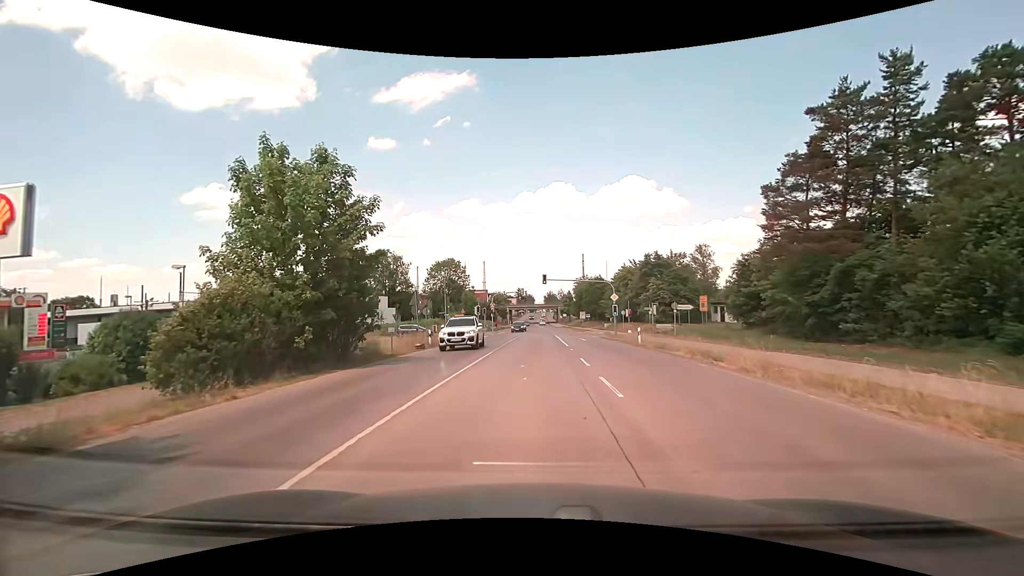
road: secondary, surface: asphalt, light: Day
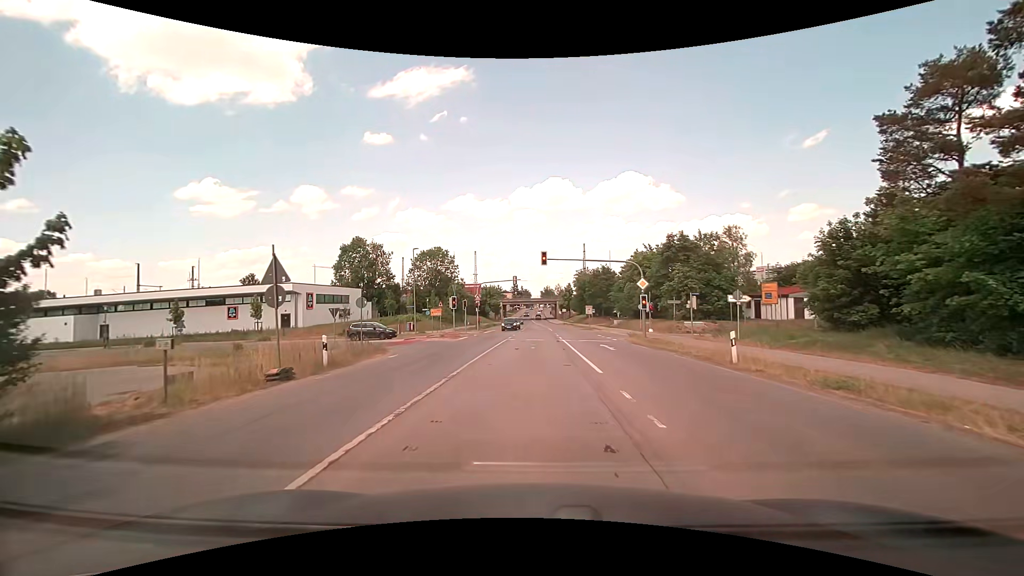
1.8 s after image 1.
(+0.1, +14.6) m; 0°
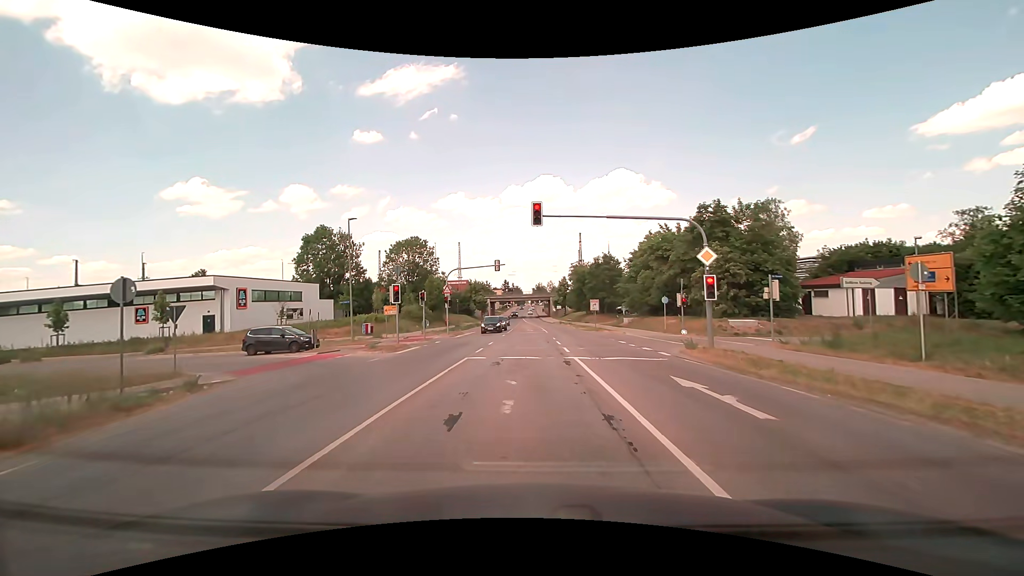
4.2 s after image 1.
(+0.2, +14.7) m; +1°
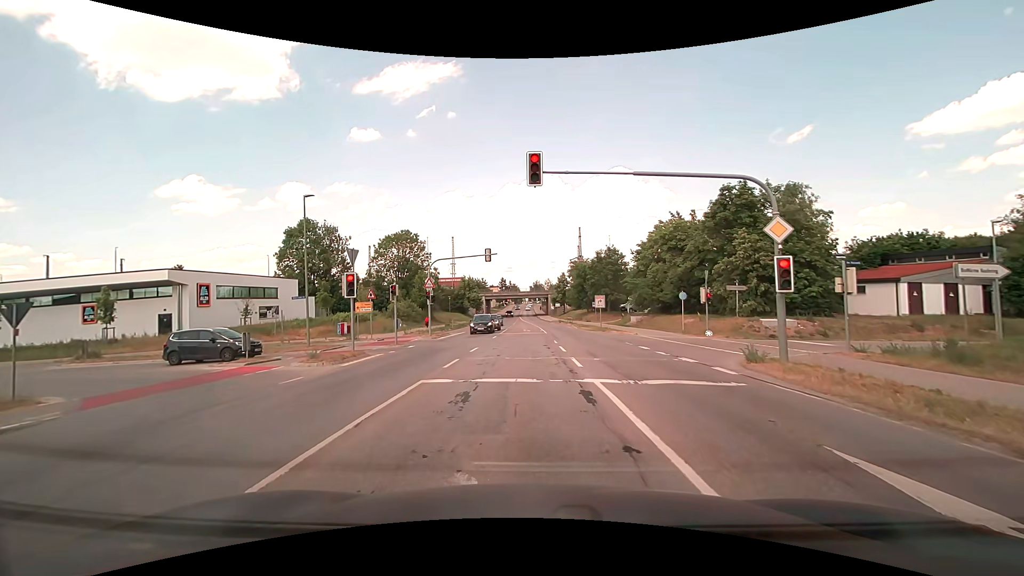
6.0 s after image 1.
(+0.1, +6.0) m; +1°
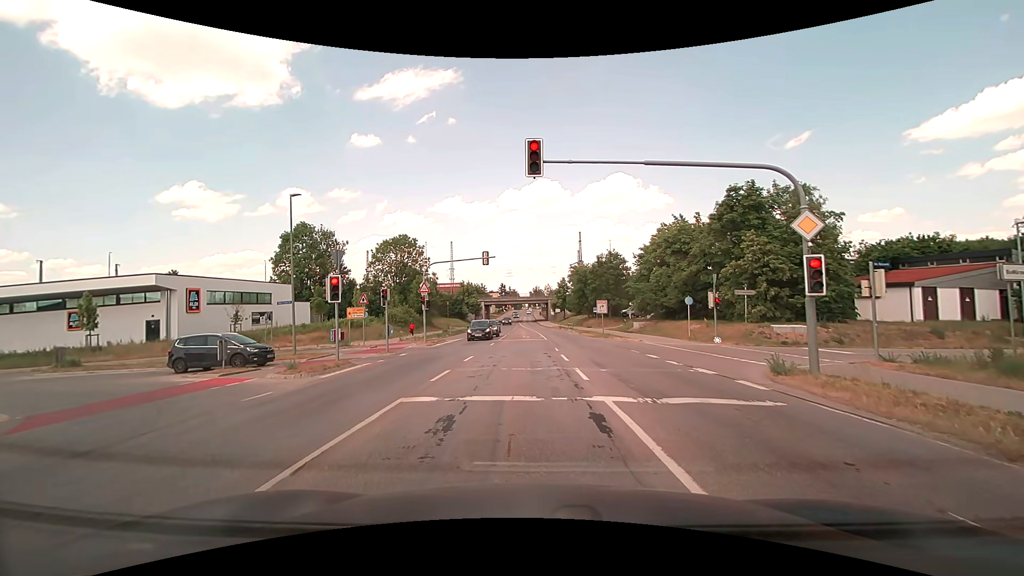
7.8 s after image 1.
(0.0, +1.5) m; +1°
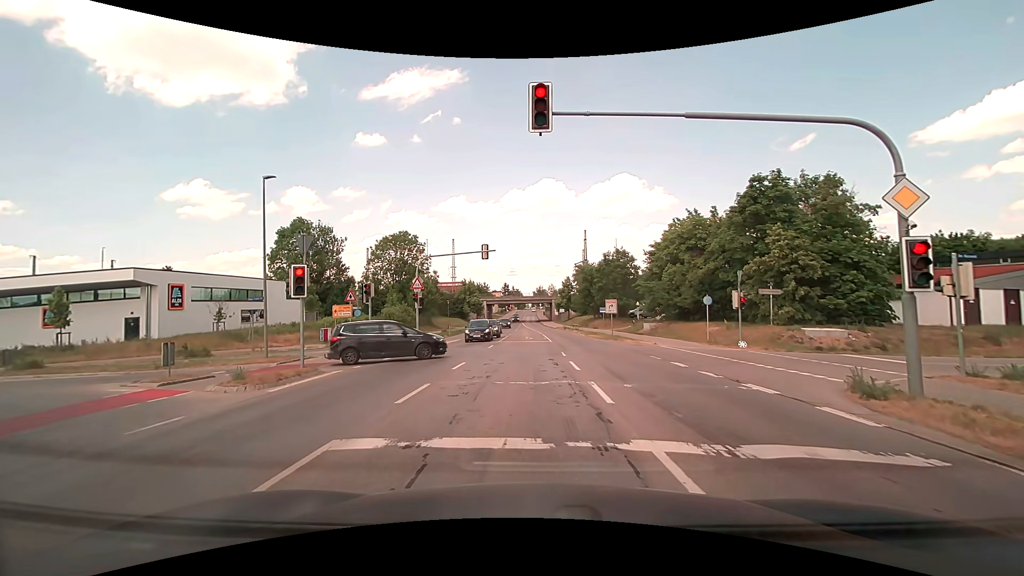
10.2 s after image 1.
(-0.1, +3.3) m; -3°
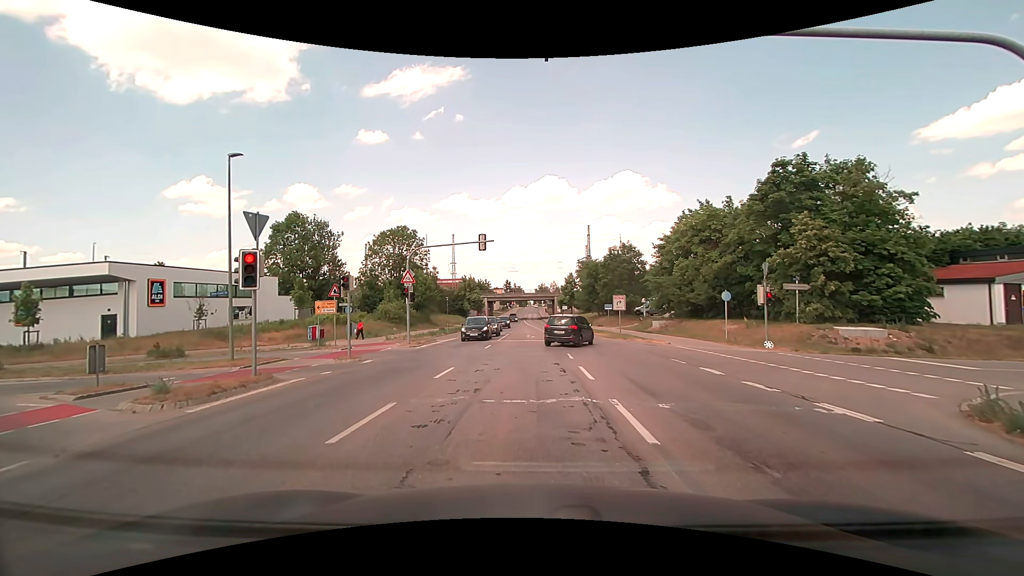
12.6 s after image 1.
(+0.1, +2.8) m; +2°
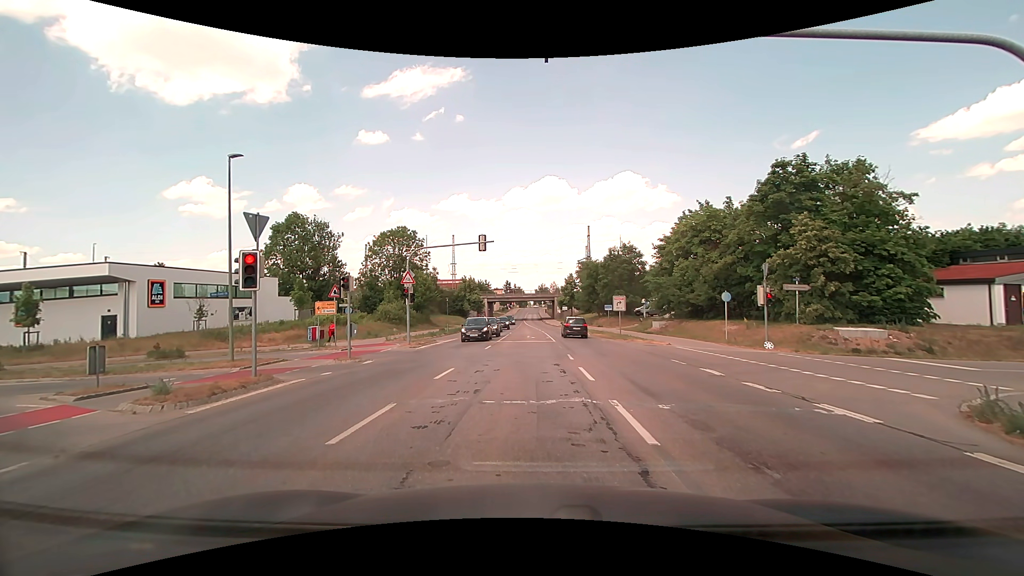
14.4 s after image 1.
(0.0, +0.1) m; 0°
